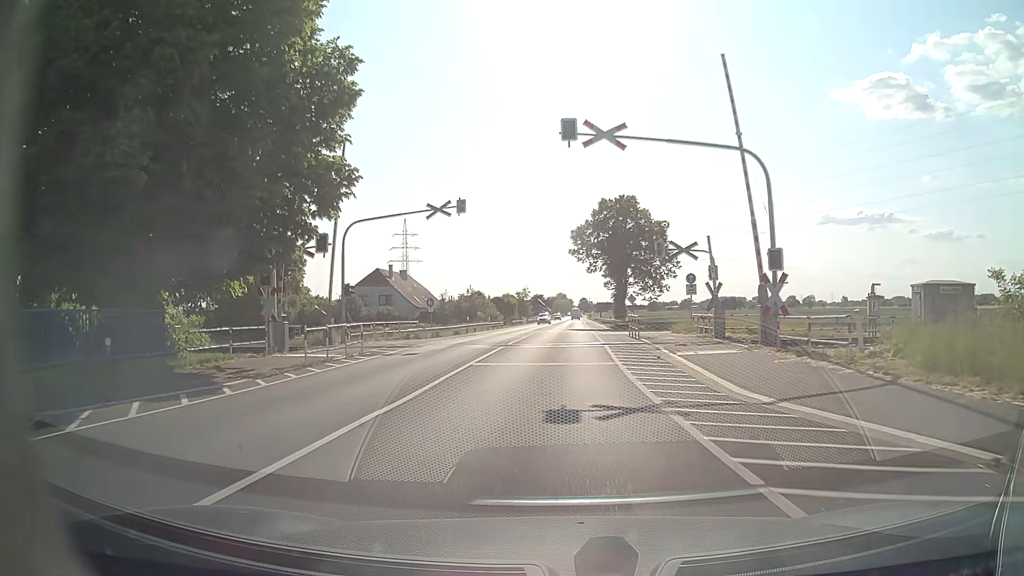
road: tertiary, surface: asphalt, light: Day
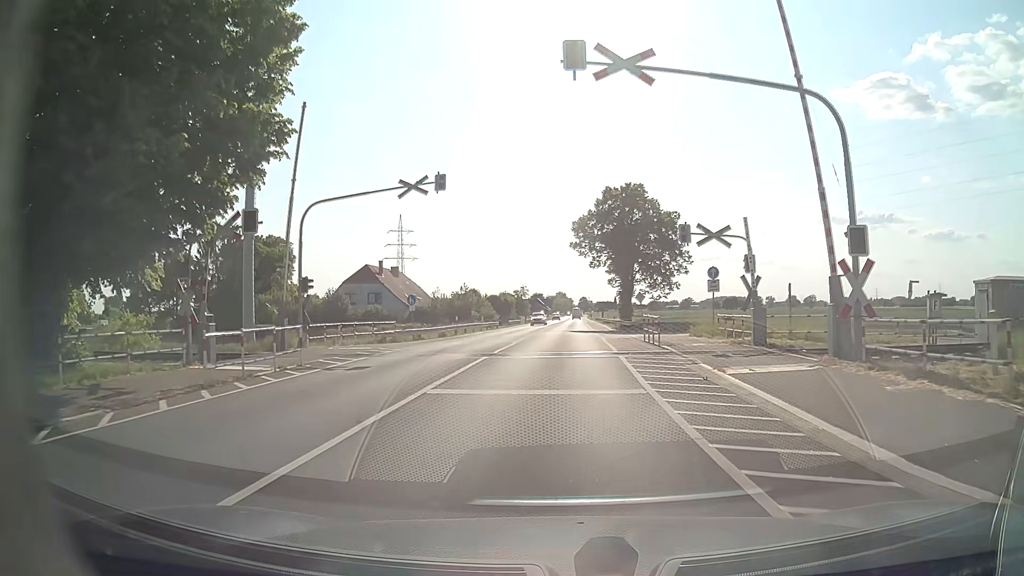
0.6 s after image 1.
(0.0, +5.5) m; 0°
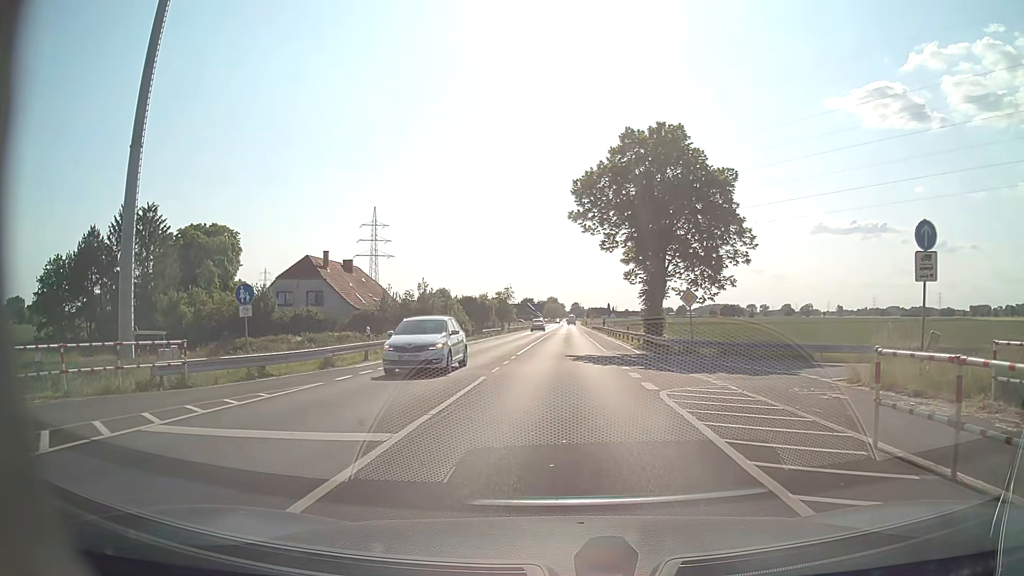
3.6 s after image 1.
(0.0, +19.9) m; -1°
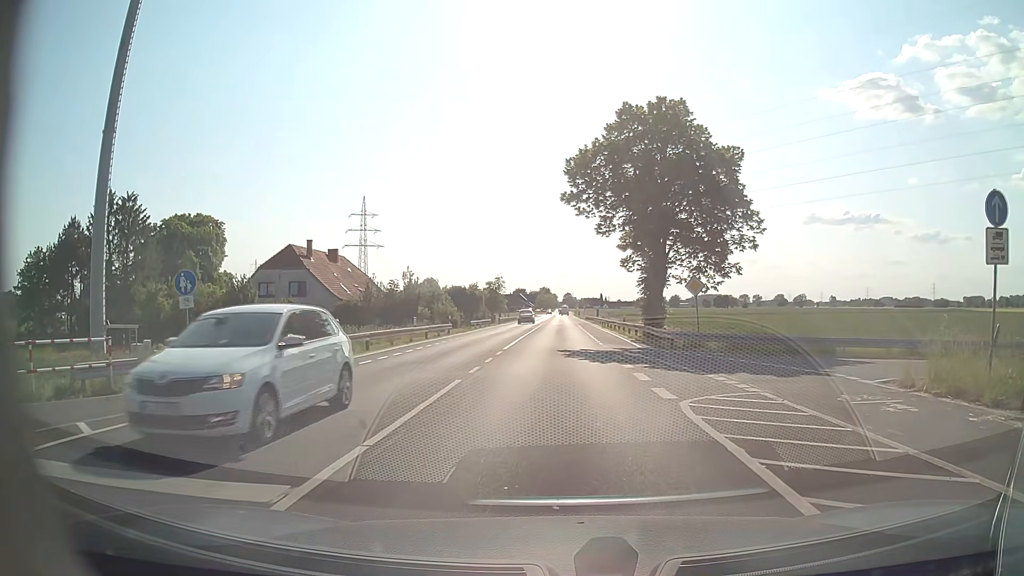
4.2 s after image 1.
(+0.1, +2.8) m; +2°
(0, +10) (0, +20) (0, +30) (+1, +40) (+1, +50) (+1, +60) (+1, +70) (+1, +80) (+1, +90) (+2, +100) m
